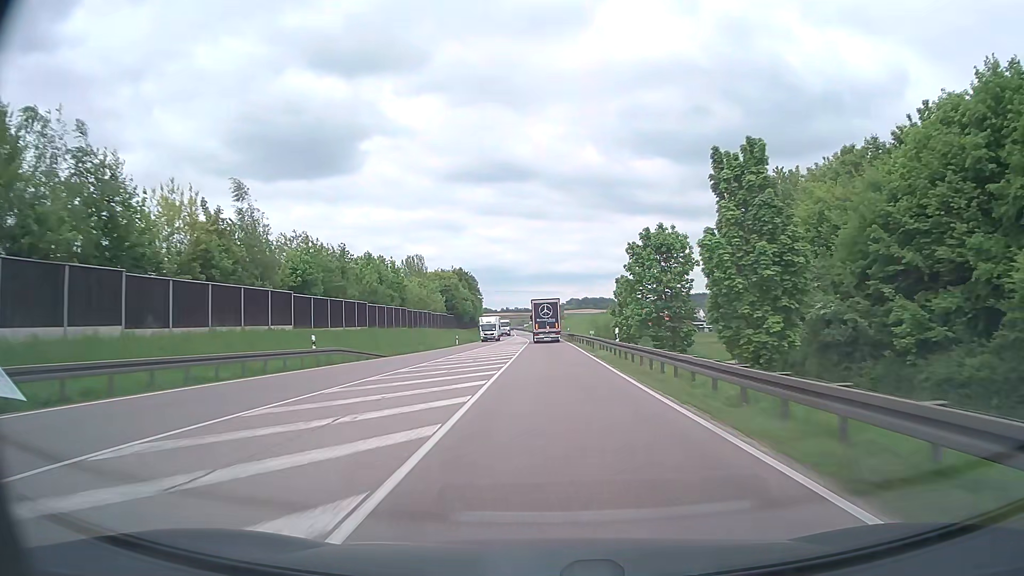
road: trunk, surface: asphalt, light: Day
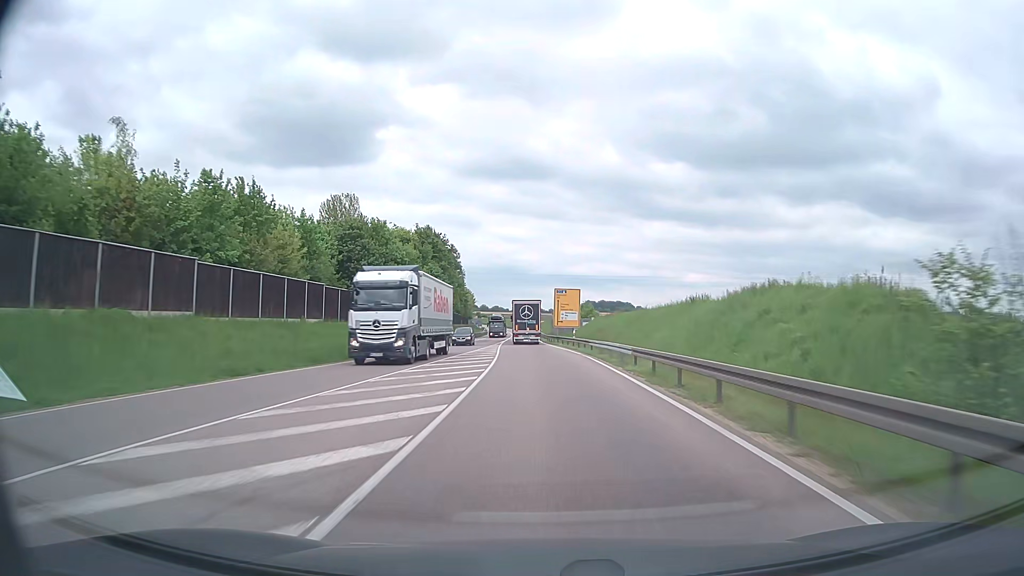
(0.0, +74.7) m; -1°
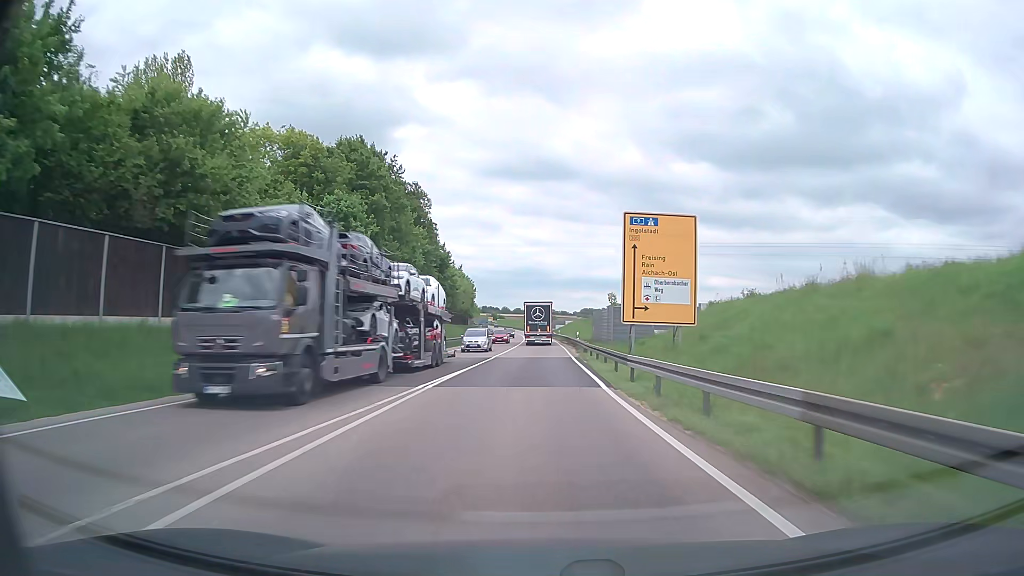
(-1.0, +58.1) m; -2°
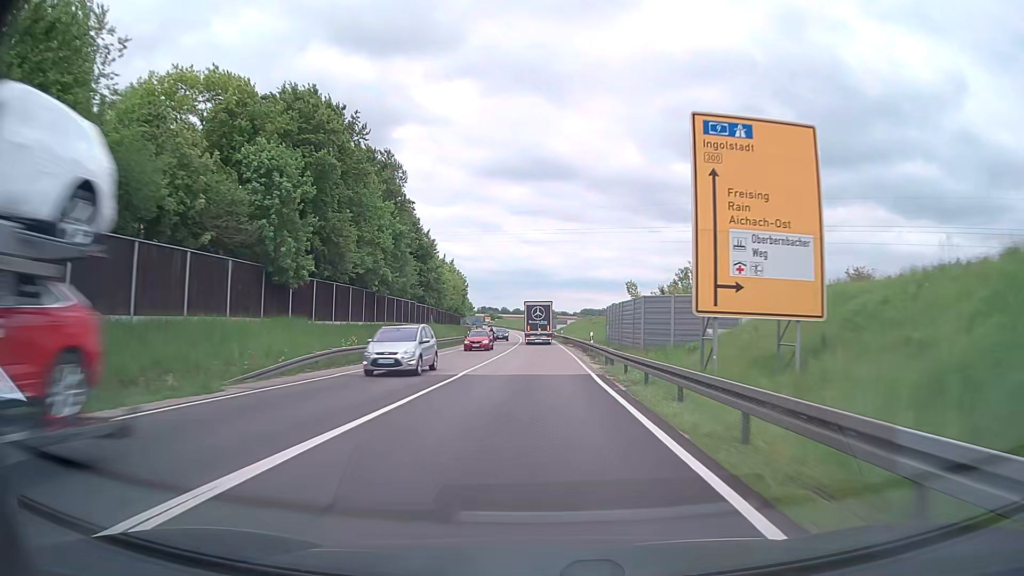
(0.0, +14.4) m; 0°
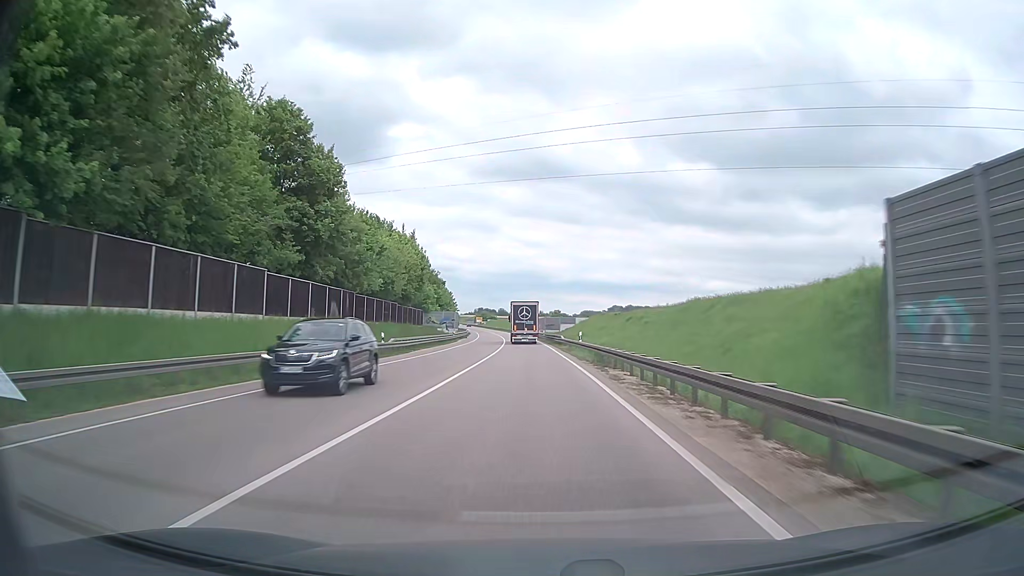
(+0.1, +42.9) m; 0°
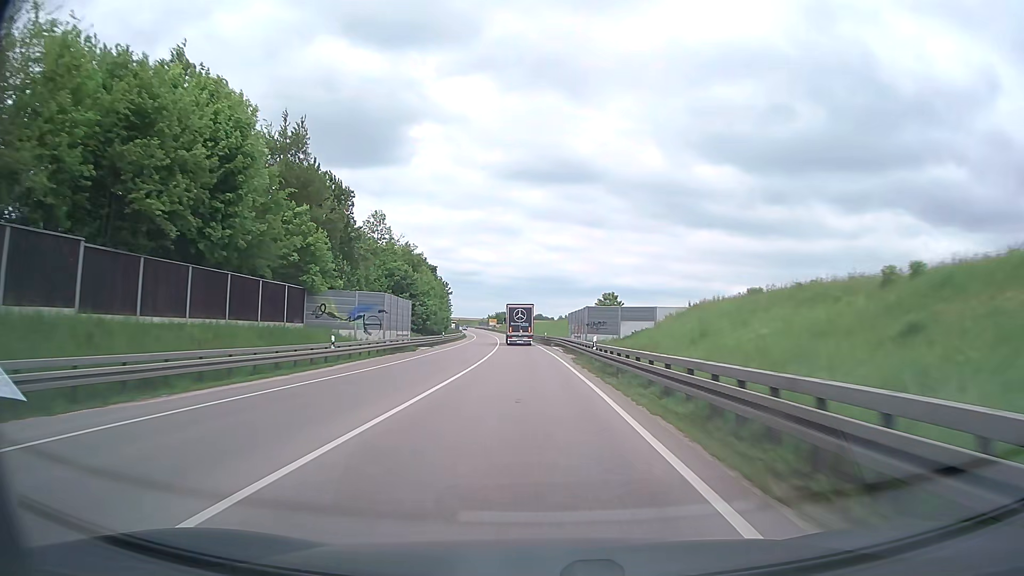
(-0.9, +57.4) m; -2°
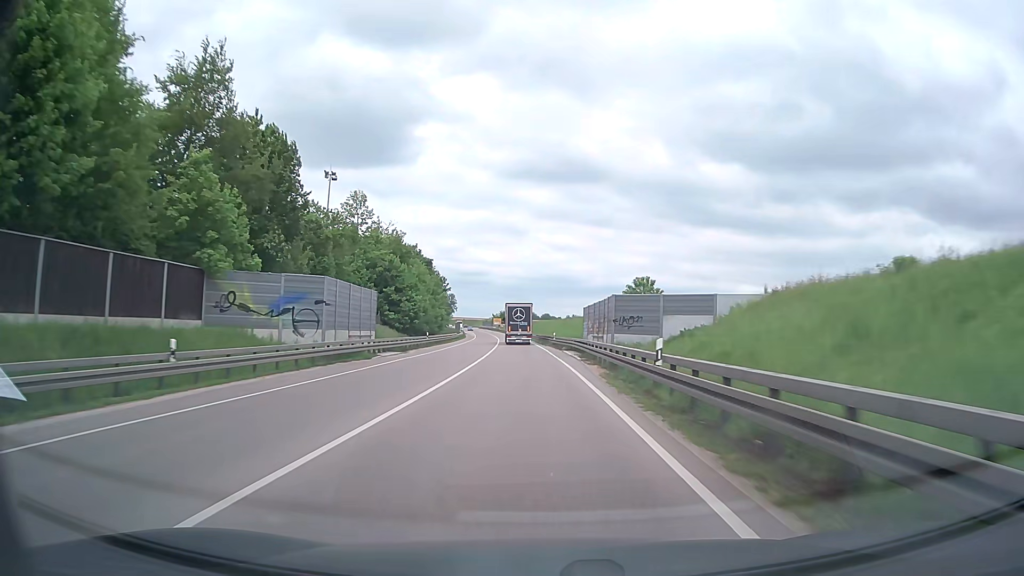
(-0.1, +14.4) m; -1°
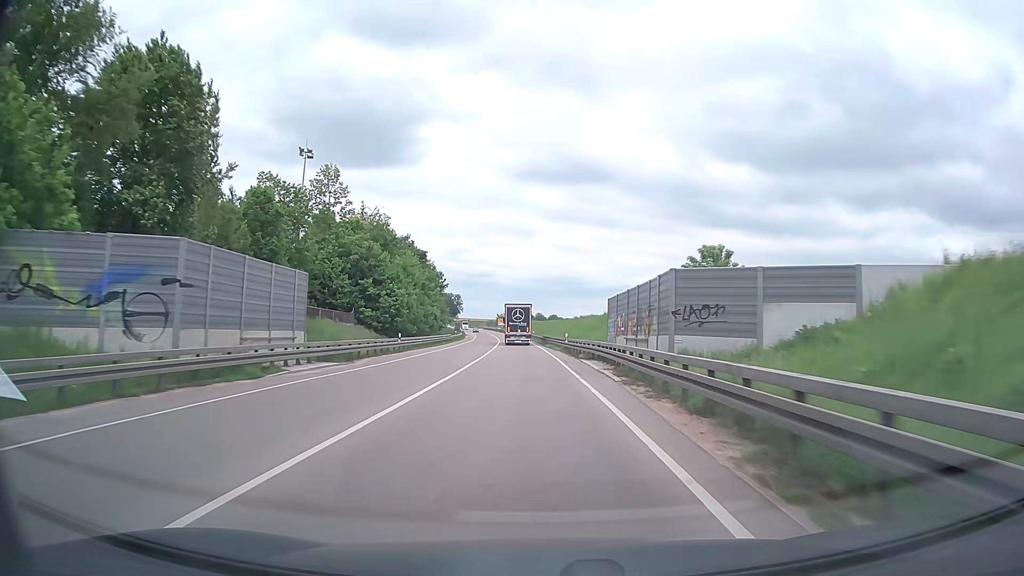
(-0.1, +14.5) m; -1°
(0, +10) (0, +20) (0, +30) (-1, +40) (-1, +50) (-2, +60) (-2, +70) (-3, +80) (-4, +90) (-4, +100) m
